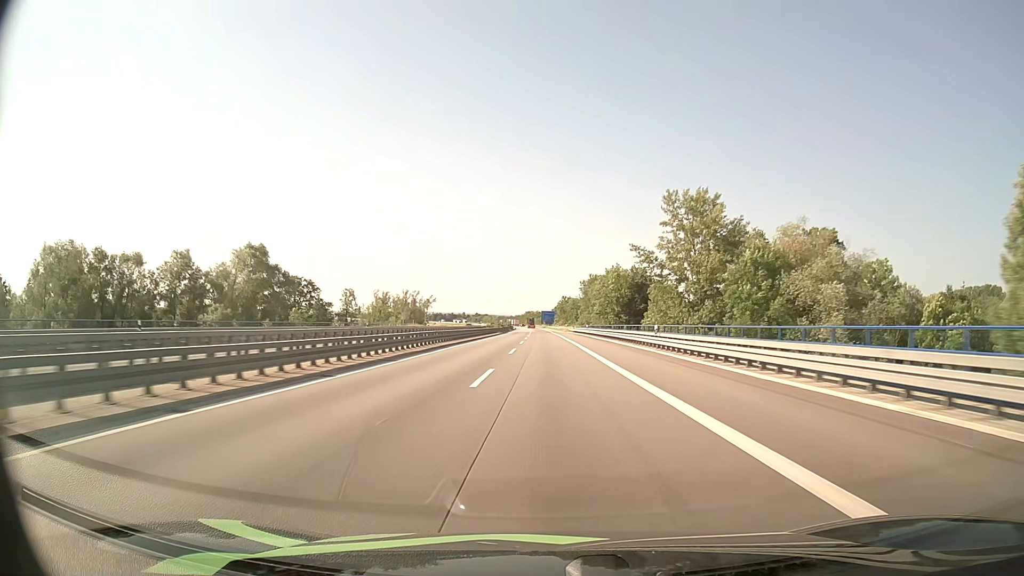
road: motorway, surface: asphalt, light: Day
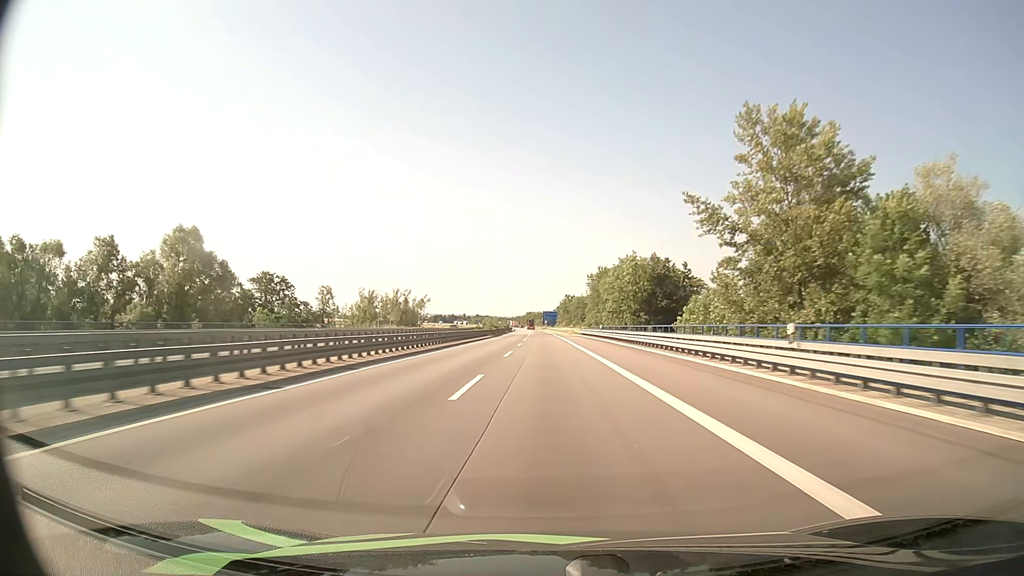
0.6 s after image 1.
(0.0, +19.8) m; 0°
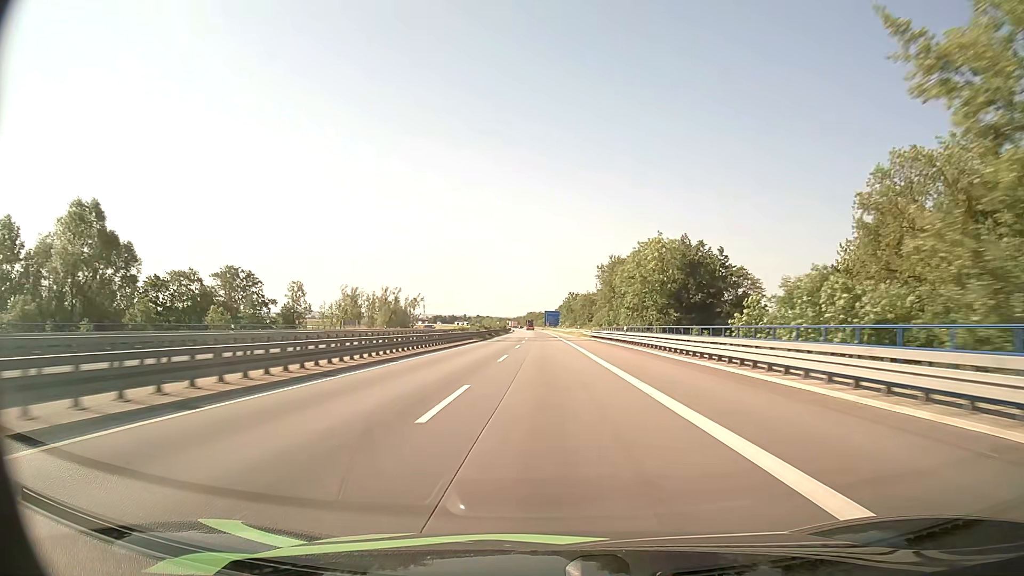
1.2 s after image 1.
(0.0, +19.7) m; 0°
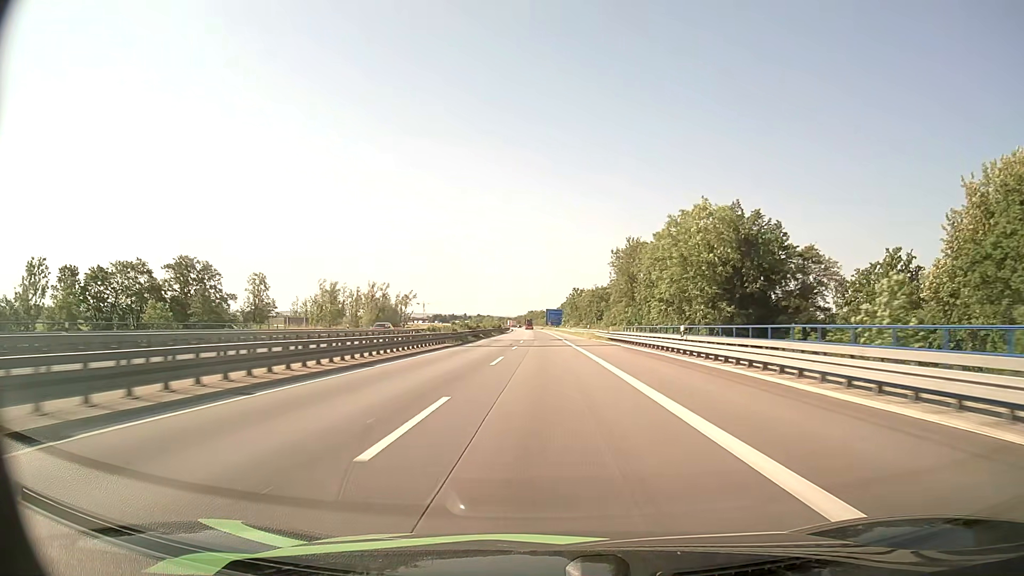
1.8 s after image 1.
(0.0, +19.7) m; 0°
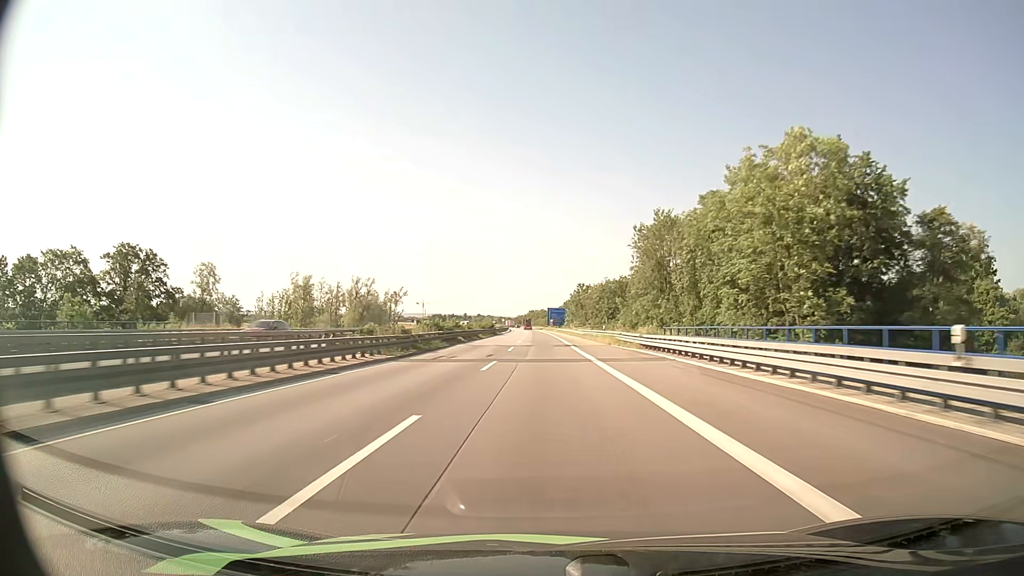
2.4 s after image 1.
(-0.1, +19.7) m; 0°
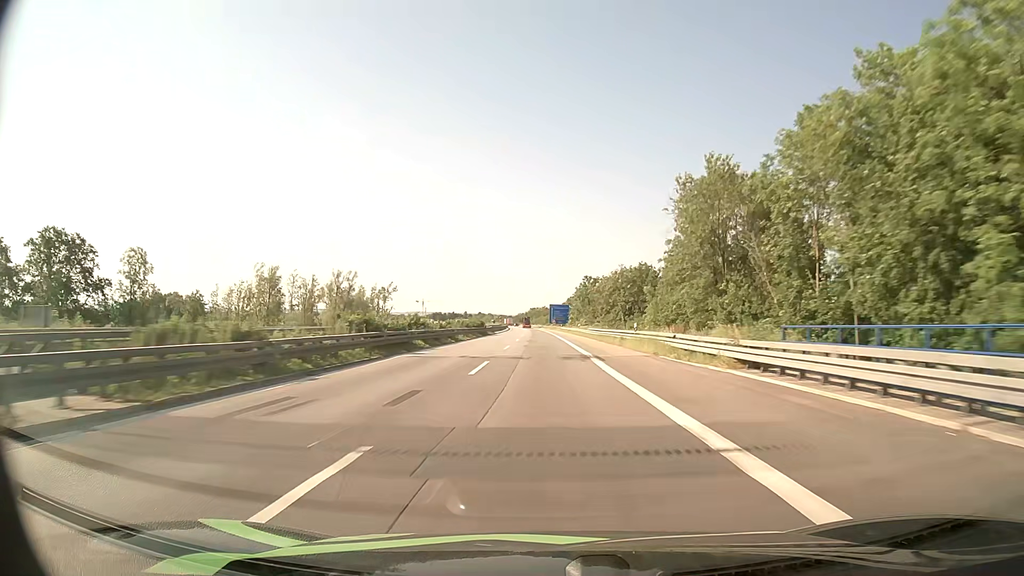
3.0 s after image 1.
(0.0, +19.7) m; 0°
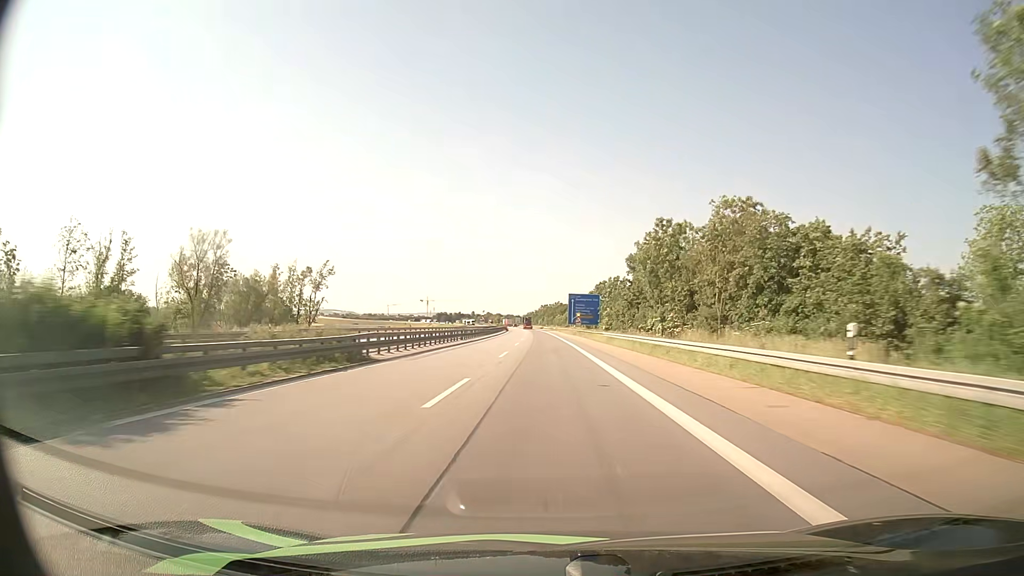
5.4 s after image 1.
(-0.8, +78.6) m; -1°
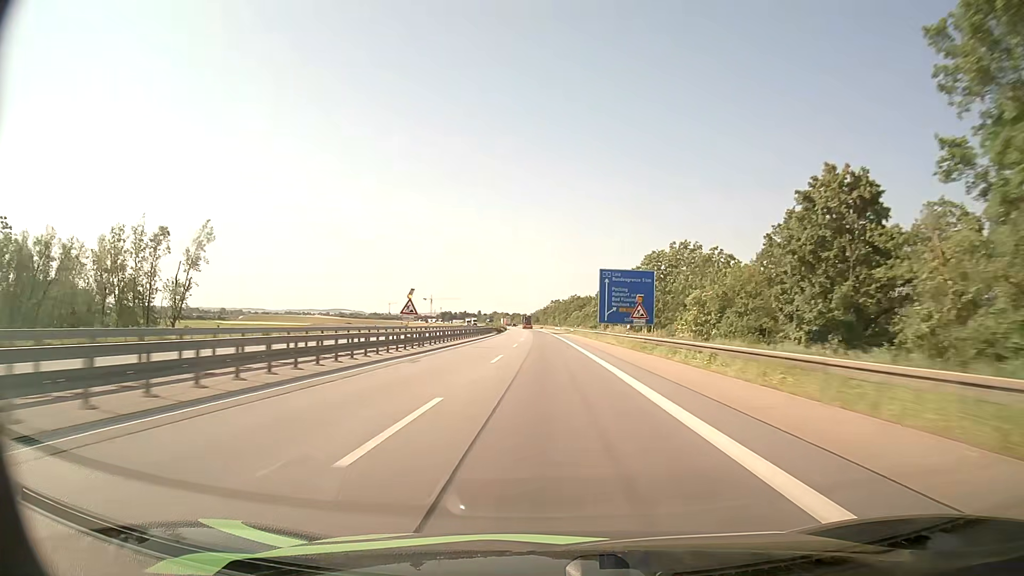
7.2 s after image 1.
(-0.5, +58.6) m; -1°
(0, +10) (0, +20) (0, +30) (0, +40) (0, +50) (0, +60) (-1, +70) (-1, +80) (-1, +90) (-2, +100) m
